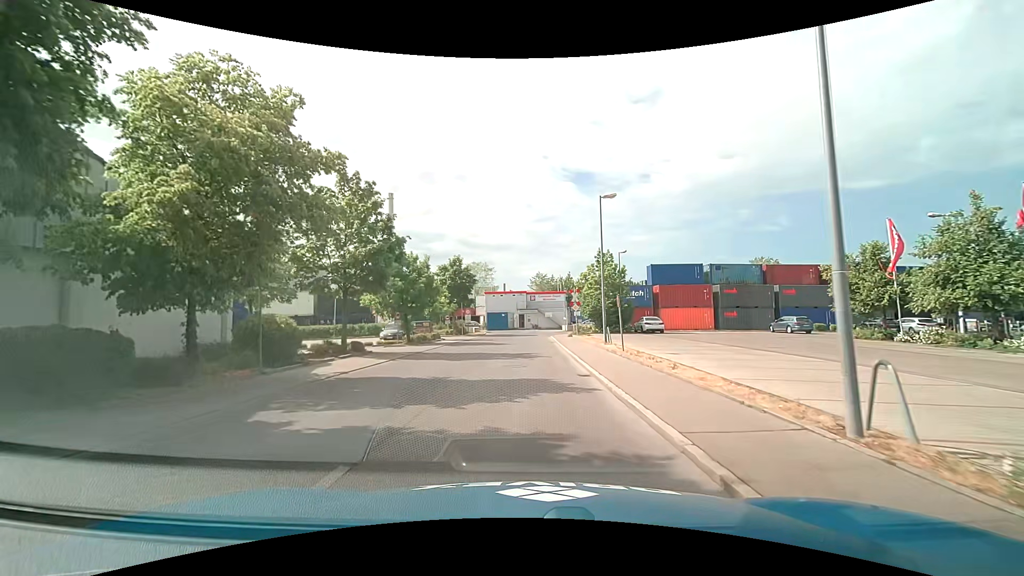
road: residential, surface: asphalt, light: Day
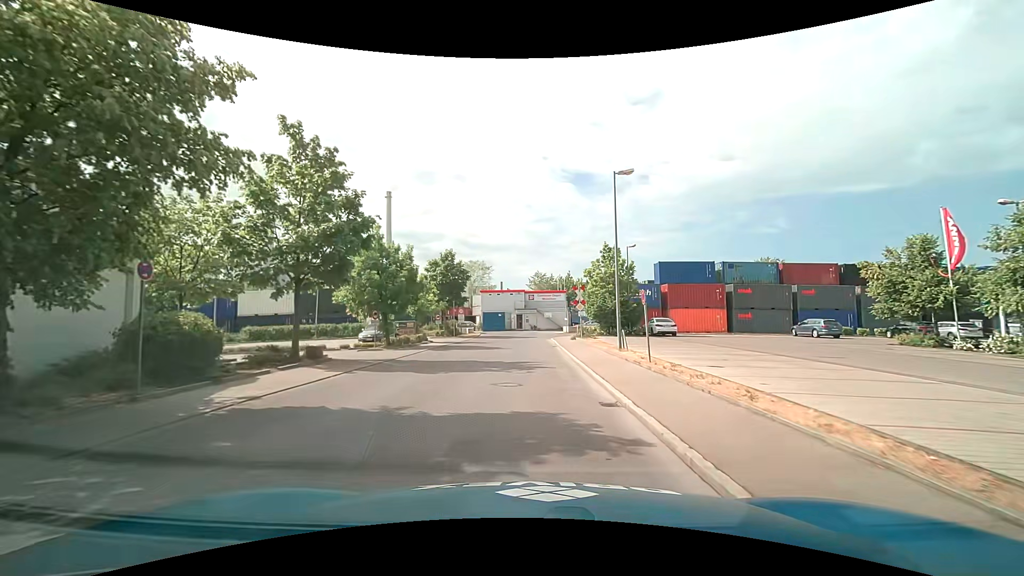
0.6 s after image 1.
(0.0, +4.3) m; 0°
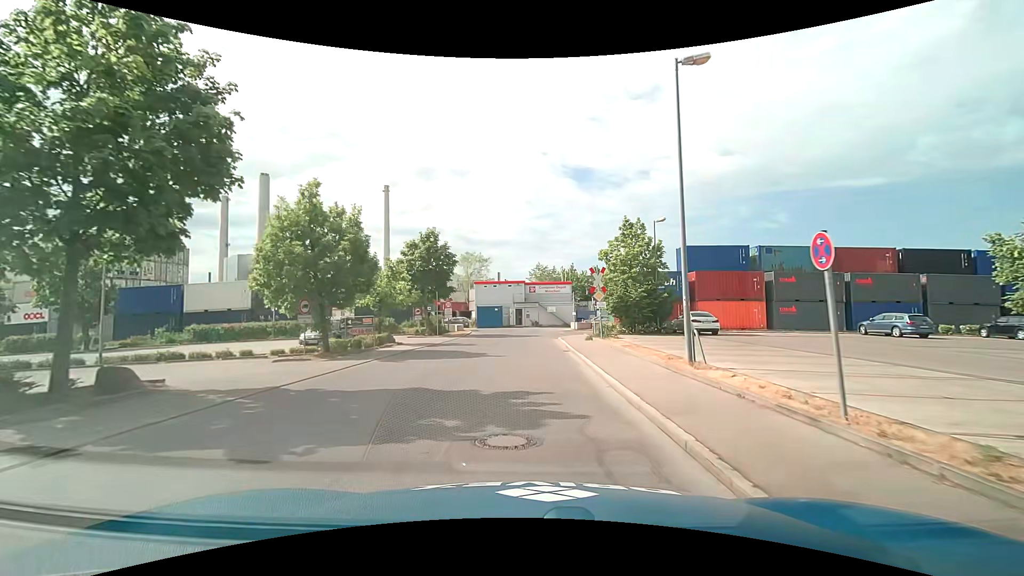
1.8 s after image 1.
(0.0, +8.6) m; 0°
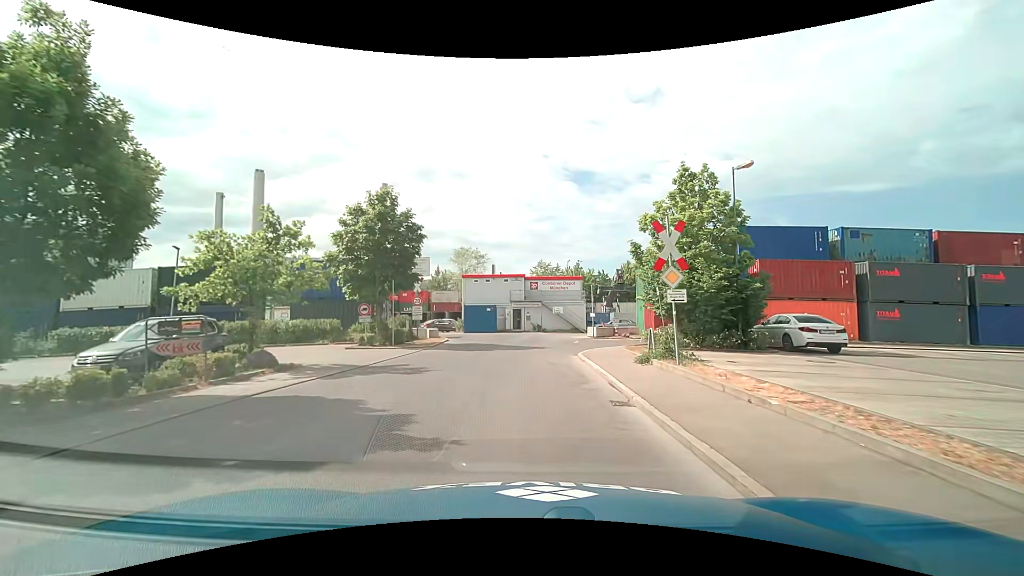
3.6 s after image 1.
(0.0, +12.1) m; 0°
